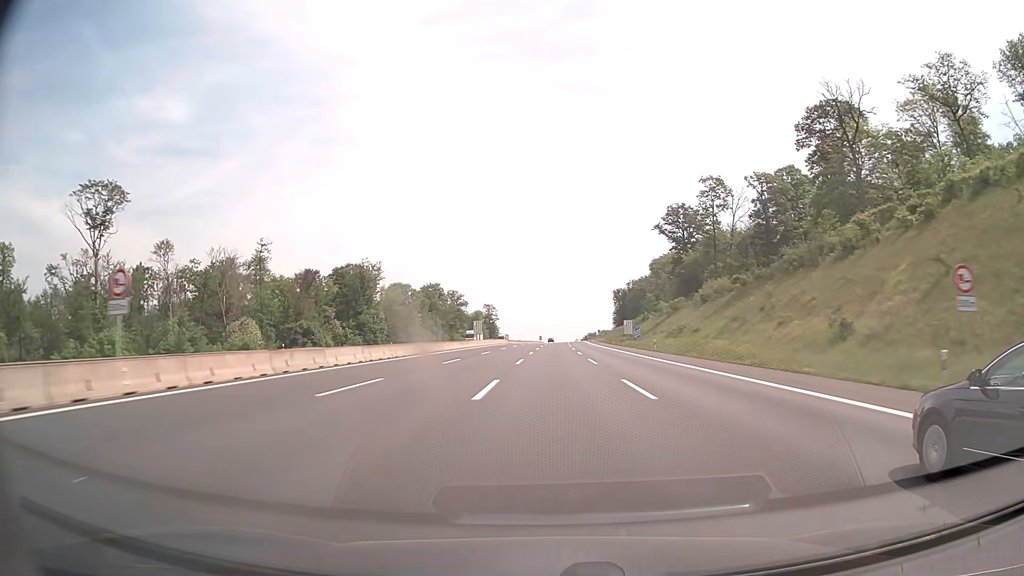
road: motorway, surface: asphalt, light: Day
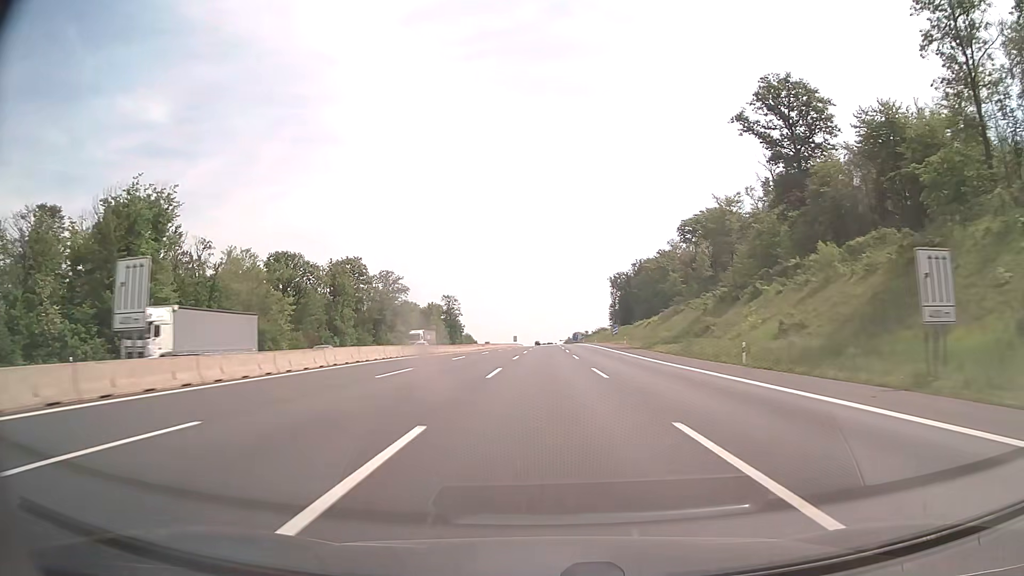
(+1.4, +82.5) m; +2°
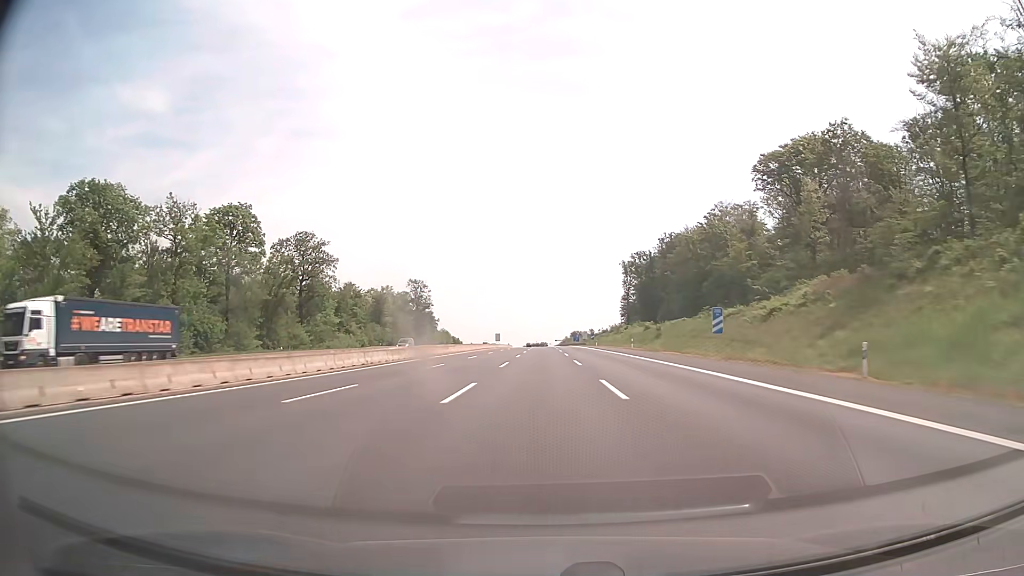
(+0.2, +61.8) m; 0°
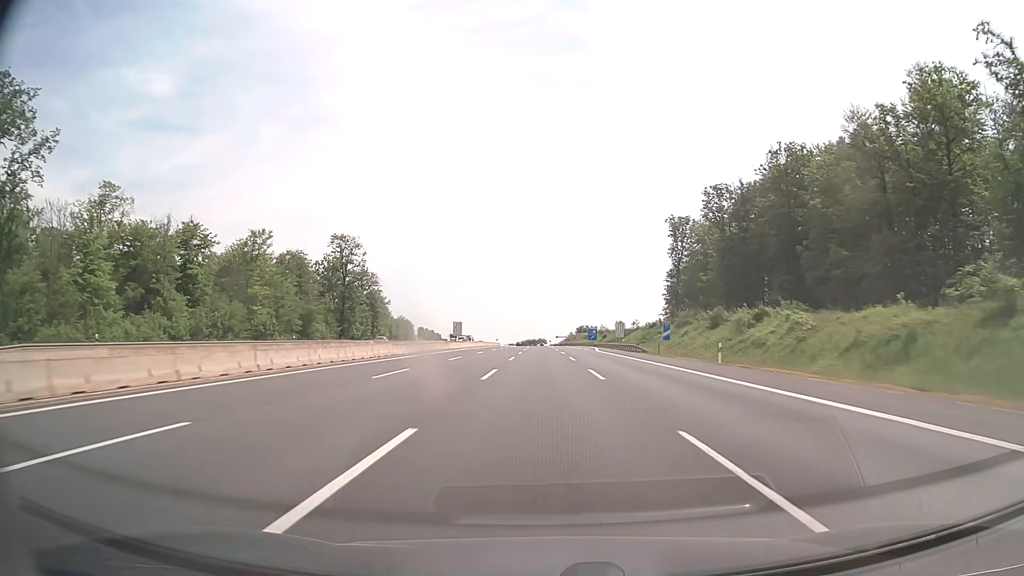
(+0.1, +82.6) m; 0°
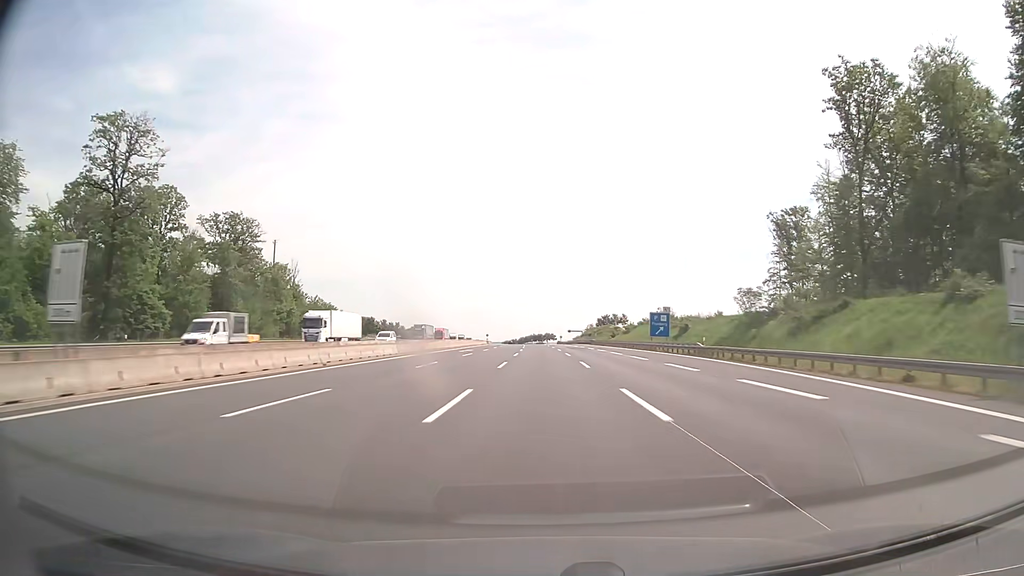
(-0.3, +82.7) m; 0°
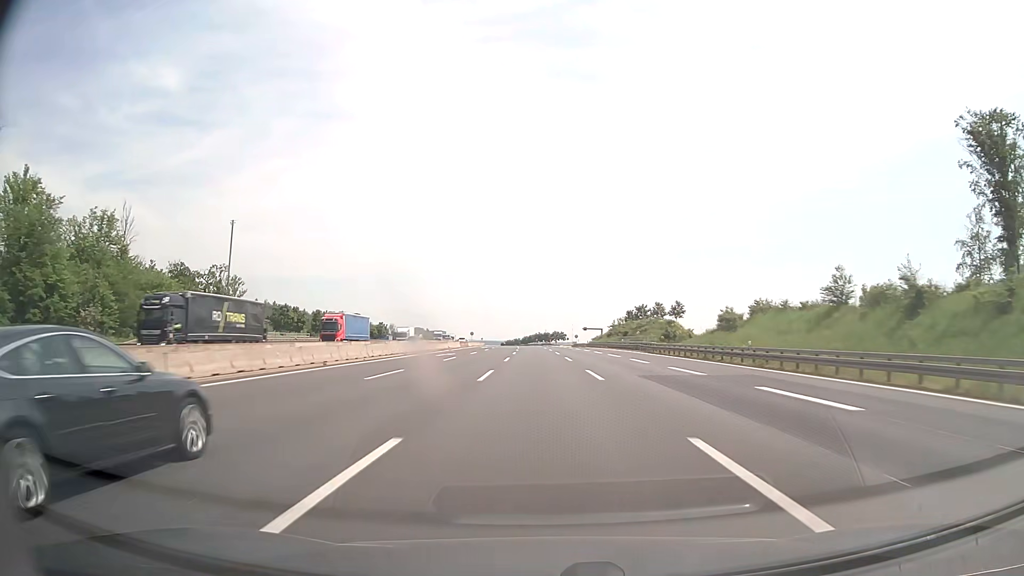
(-0.3, +62.1) m; -1°
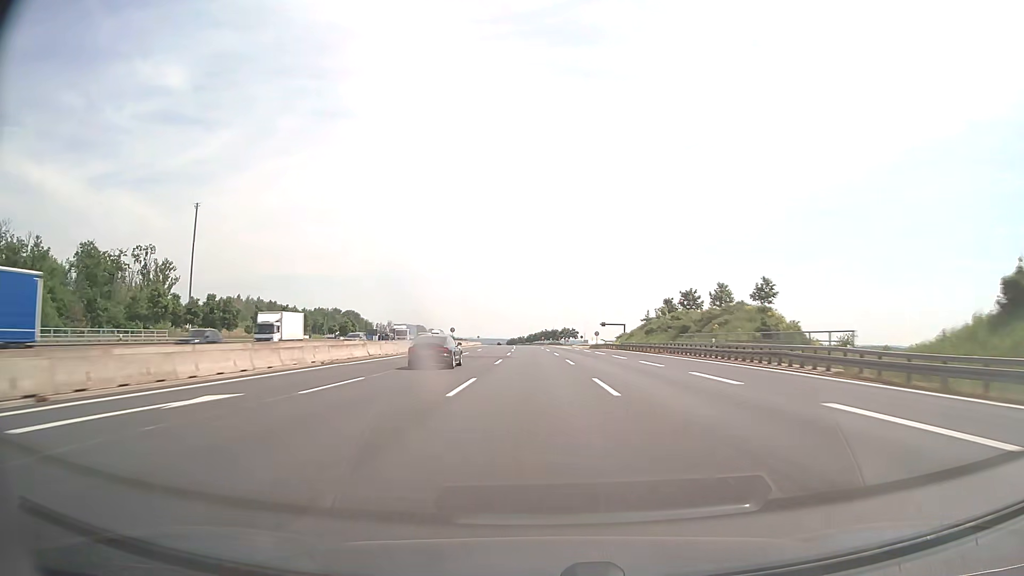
(-0.2, +41.4) m; -1°
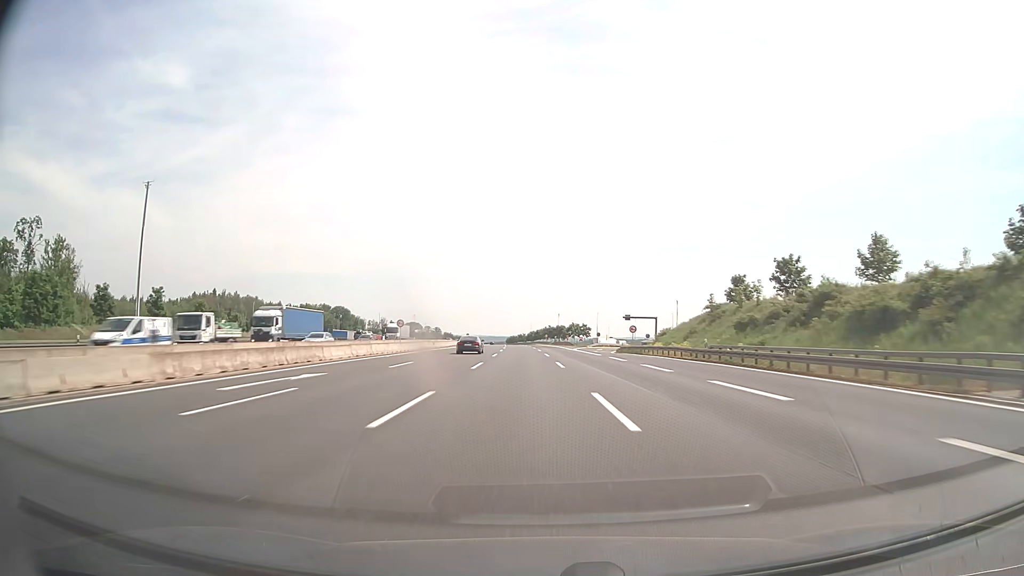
(-0.2, +41.4) m; 0°
(0, +10) (0, +20) (0, +30) (0, +40) (0, +50) (0, +60) (0, +70) (0, +80) (0, +90) (-1, +100) m
